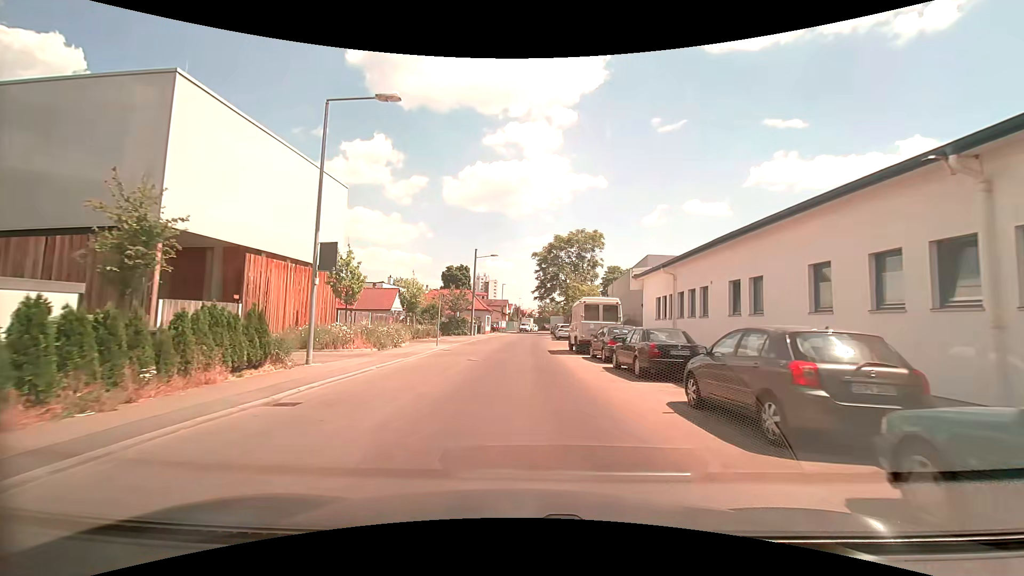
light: Day
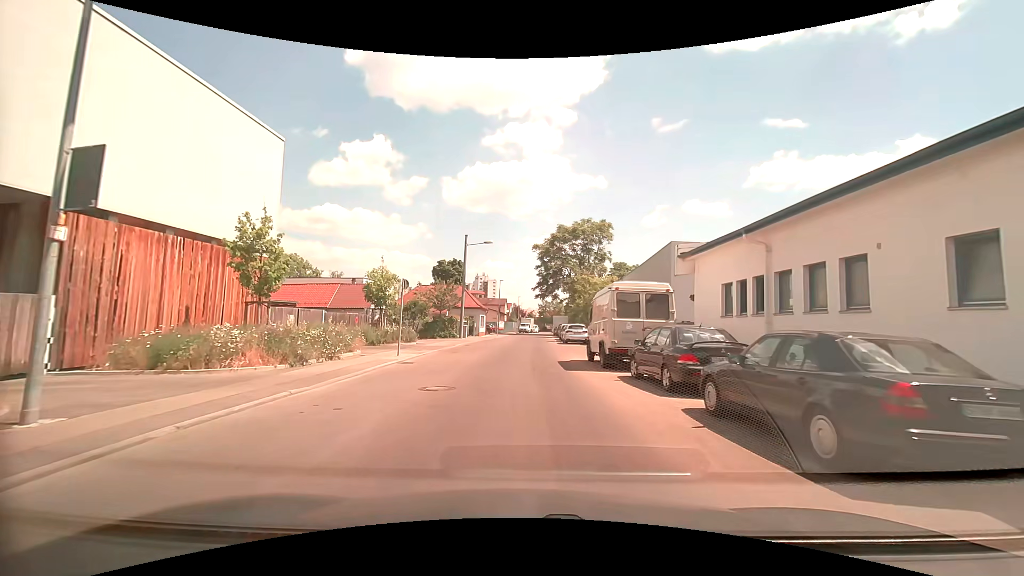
(0.0, +8.4) m; 0°
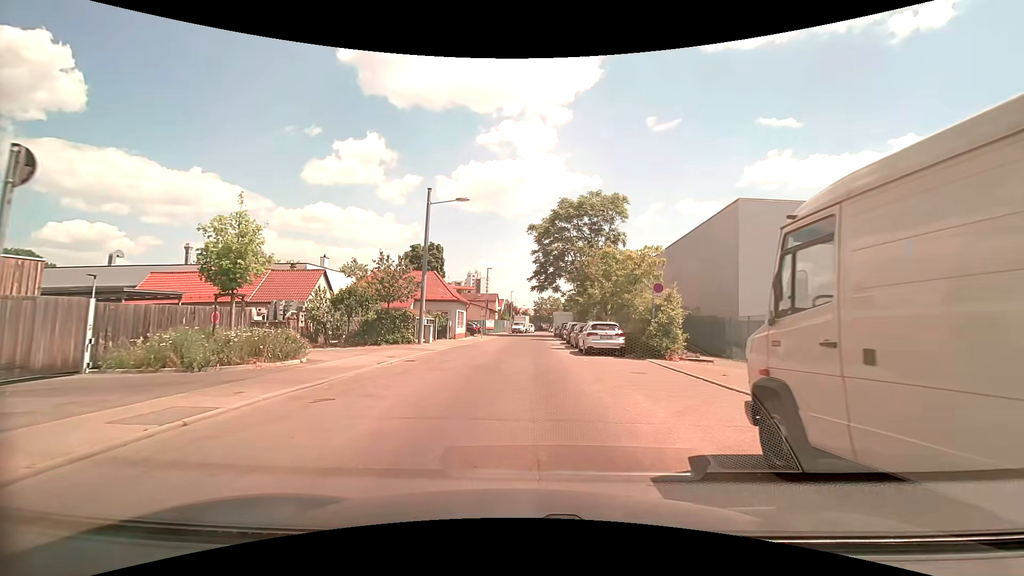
(+0.1, +14.7) m; 0°
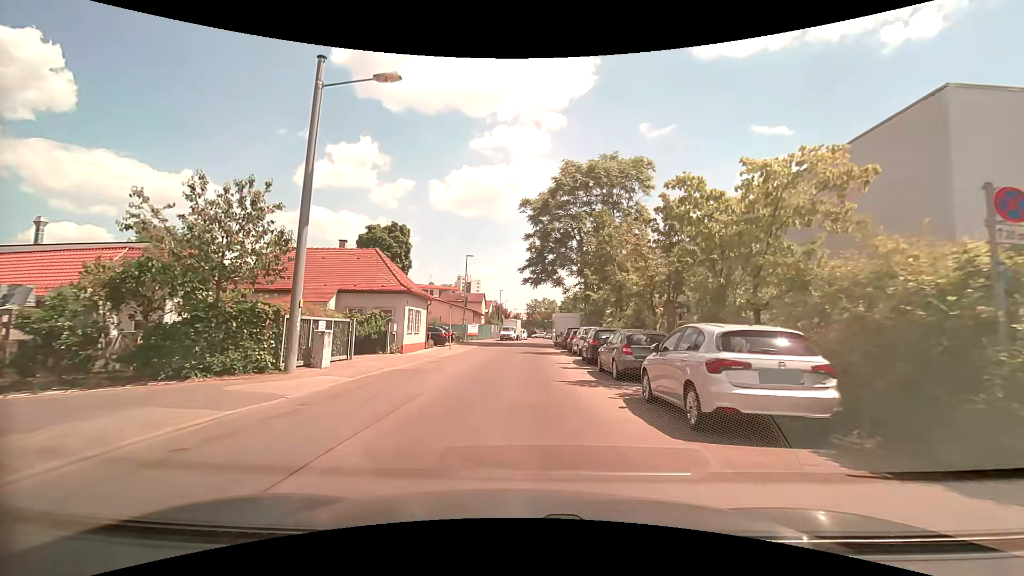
(+0.2, +15.1) m; +1°
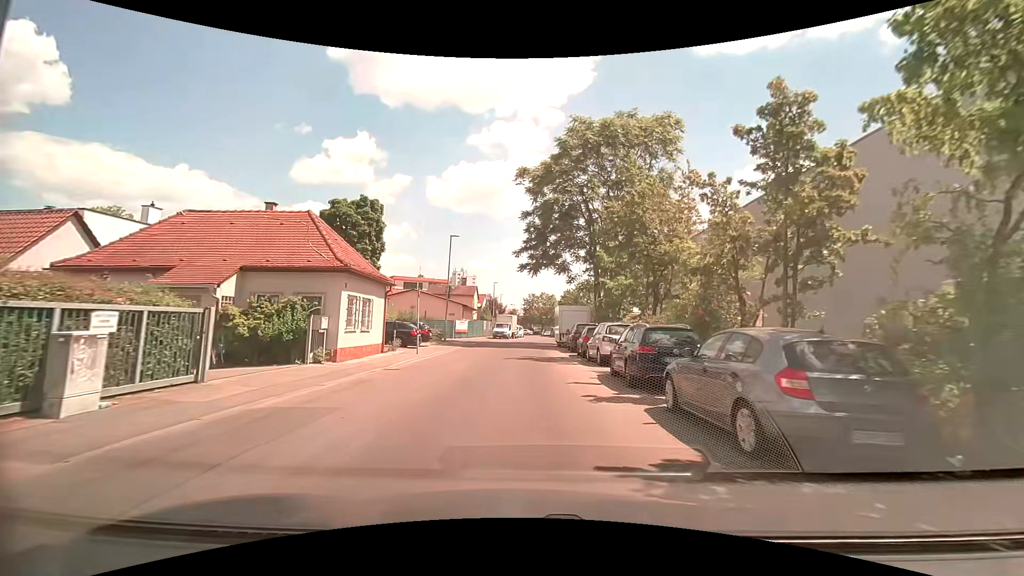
(0.0, +8.5) m; 0°
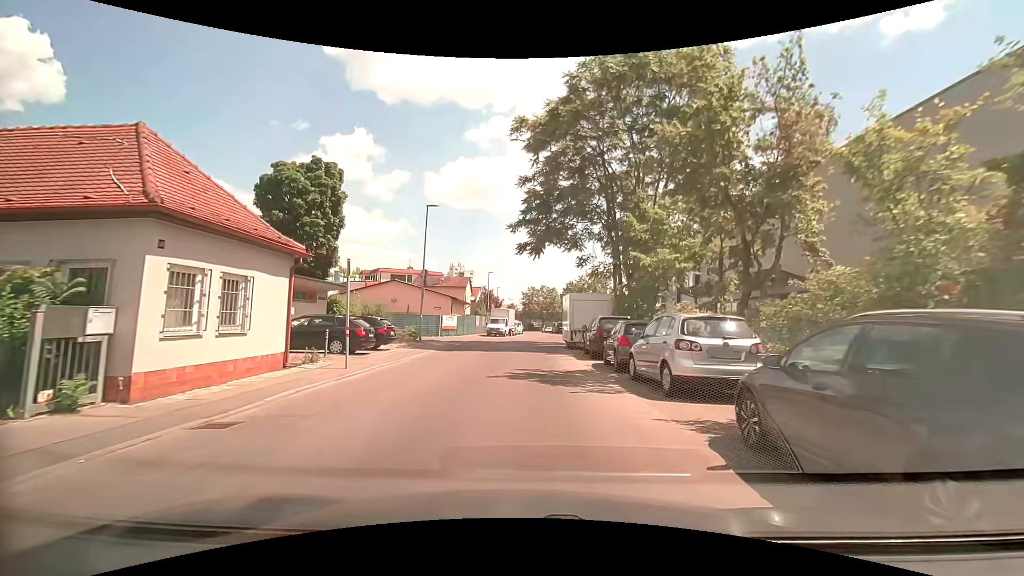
(0.0, +8.3) m; 0°
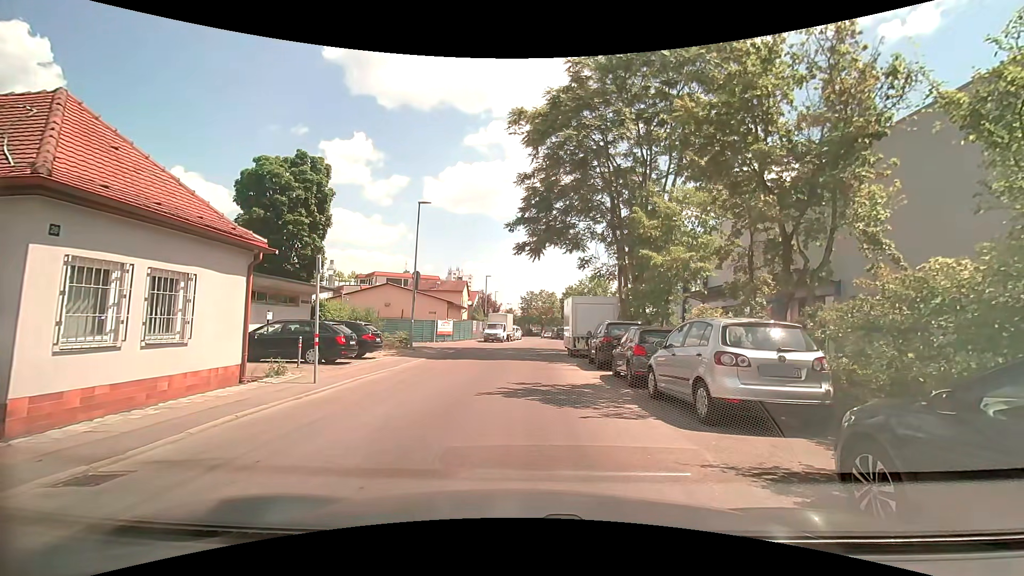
(0.0, +1.4) m; -1°
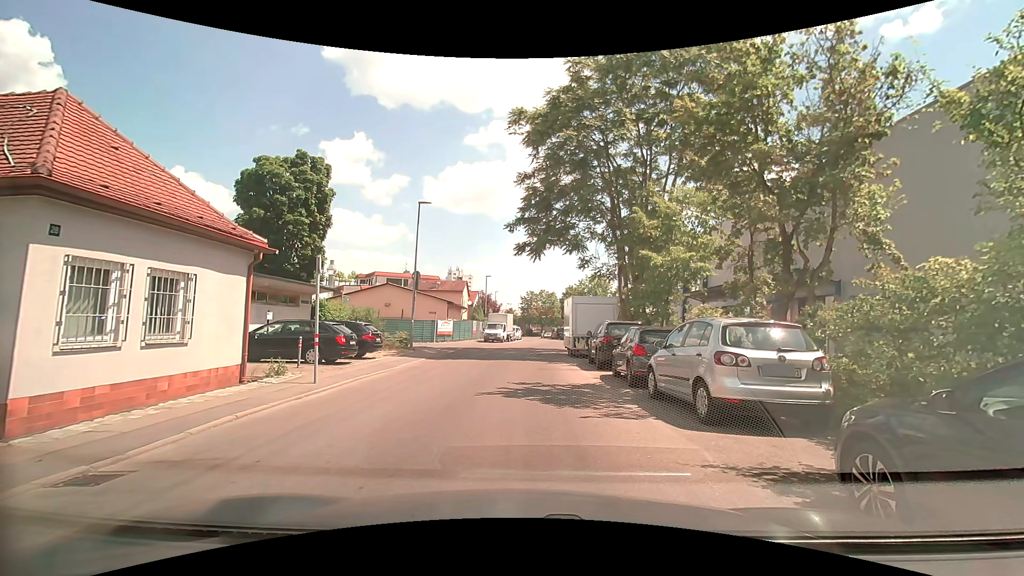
(0.0, 0.0) m; 0°
